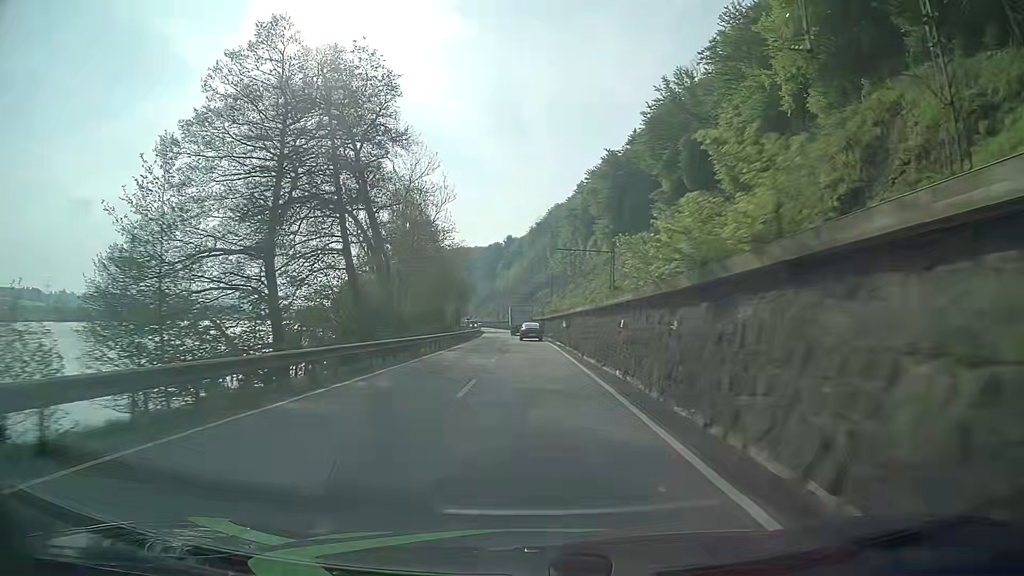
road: primary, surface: asphalt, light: Day
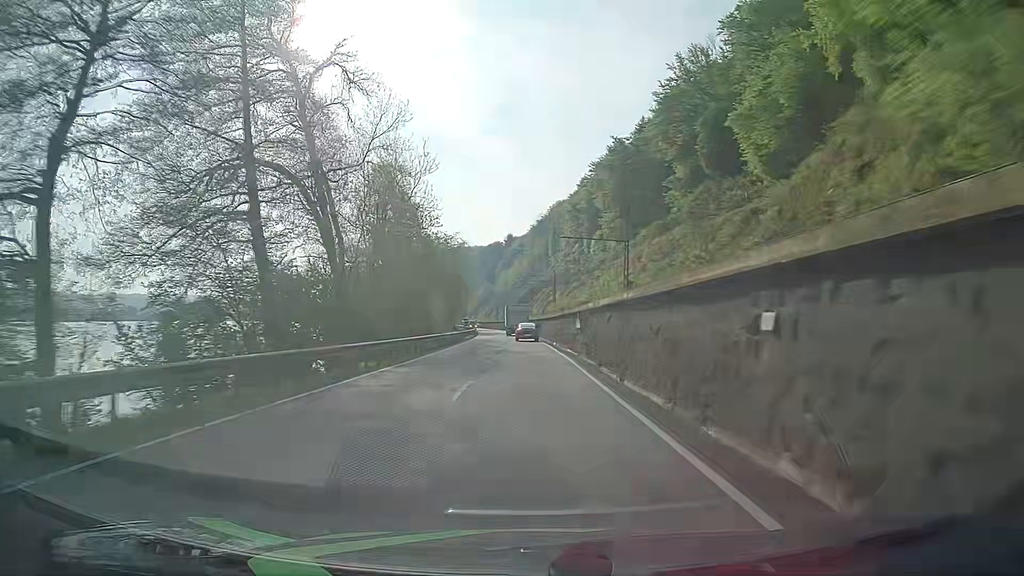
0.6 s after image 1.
(0.0, +12.5) m; 0°
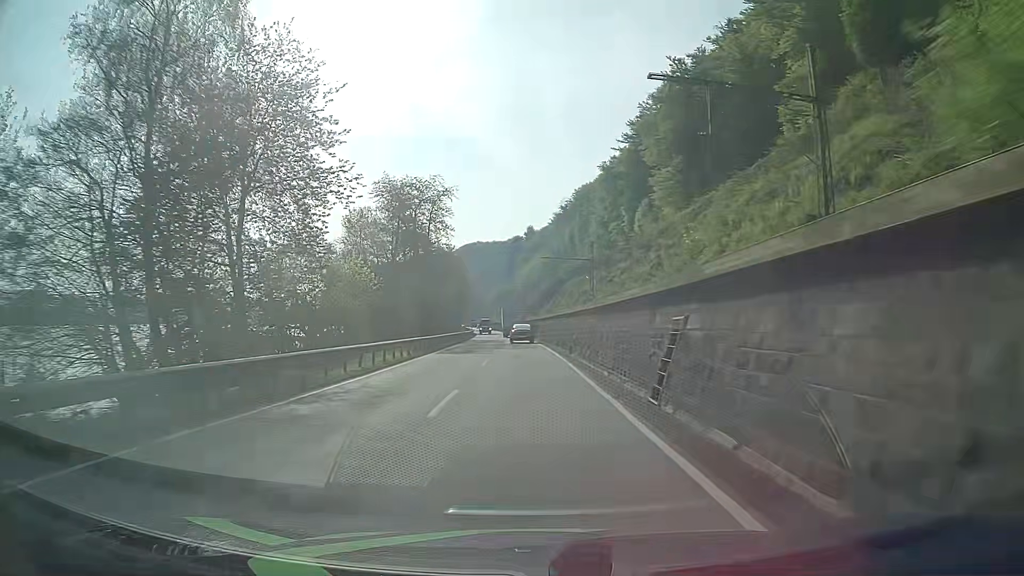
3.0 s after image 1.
(-0.6, +49.9) m; -2°
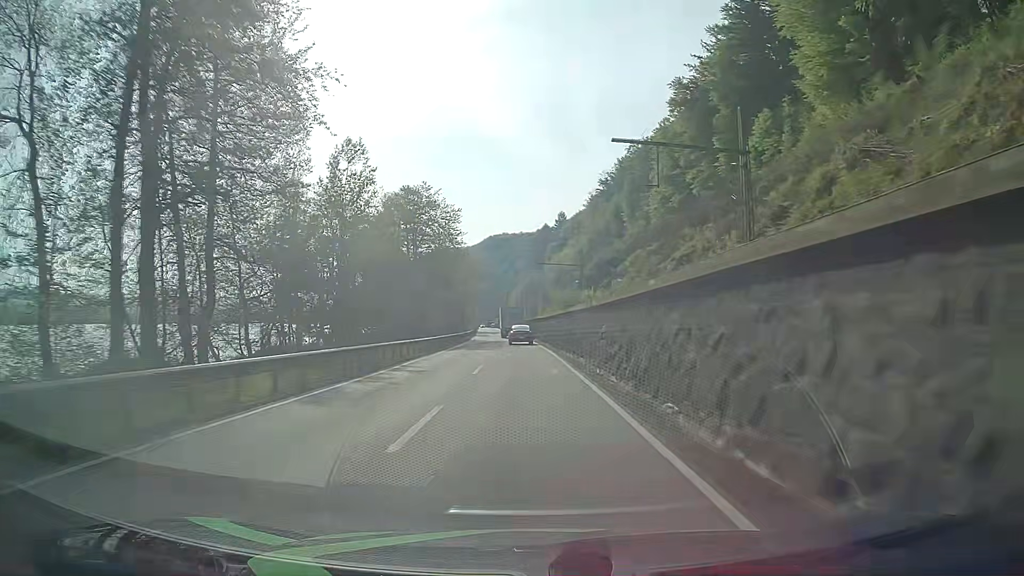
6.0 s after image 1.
(-1.7, +62.4) m; -3°
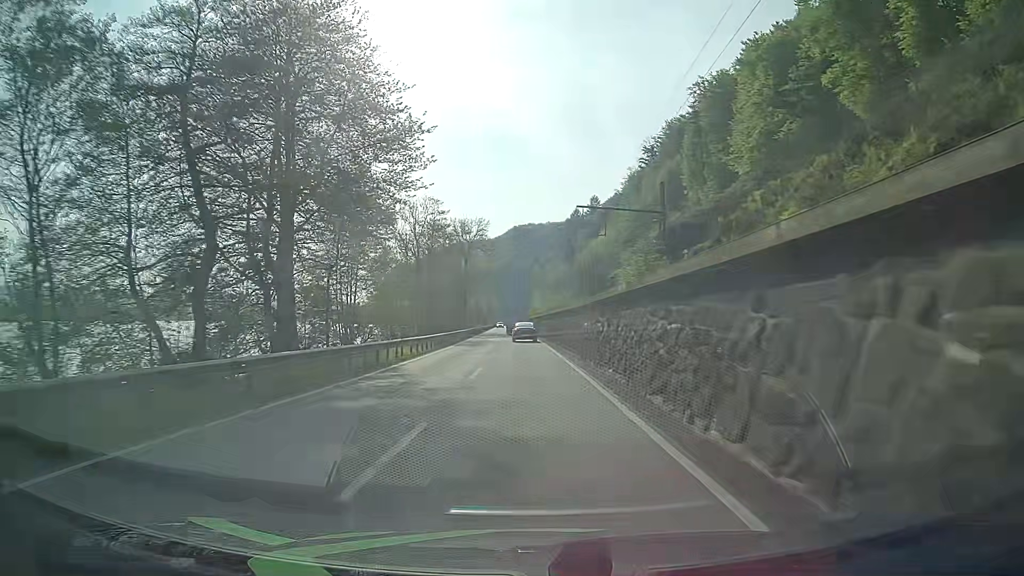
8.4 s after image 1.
(-1.0, +50.1) m; -2°
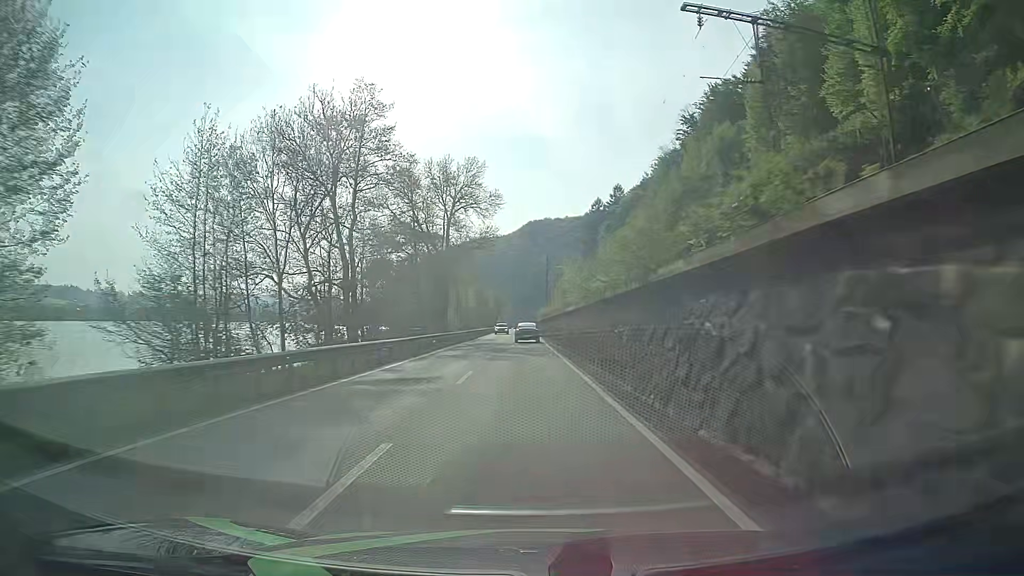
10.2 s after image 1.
(-0.5, +37.6) m; -1°
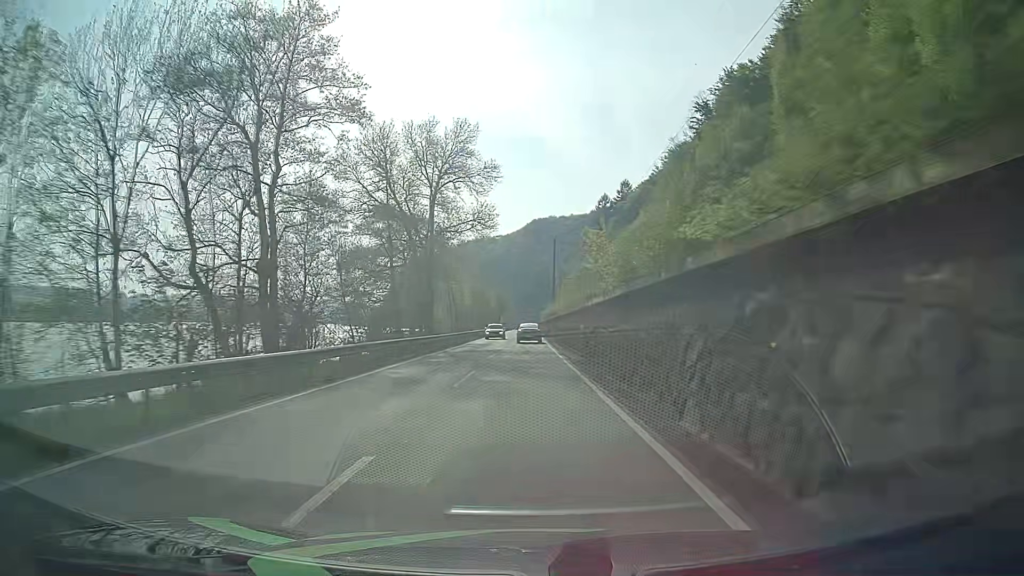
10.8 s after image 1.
(0.0, +12.5) m; 0°
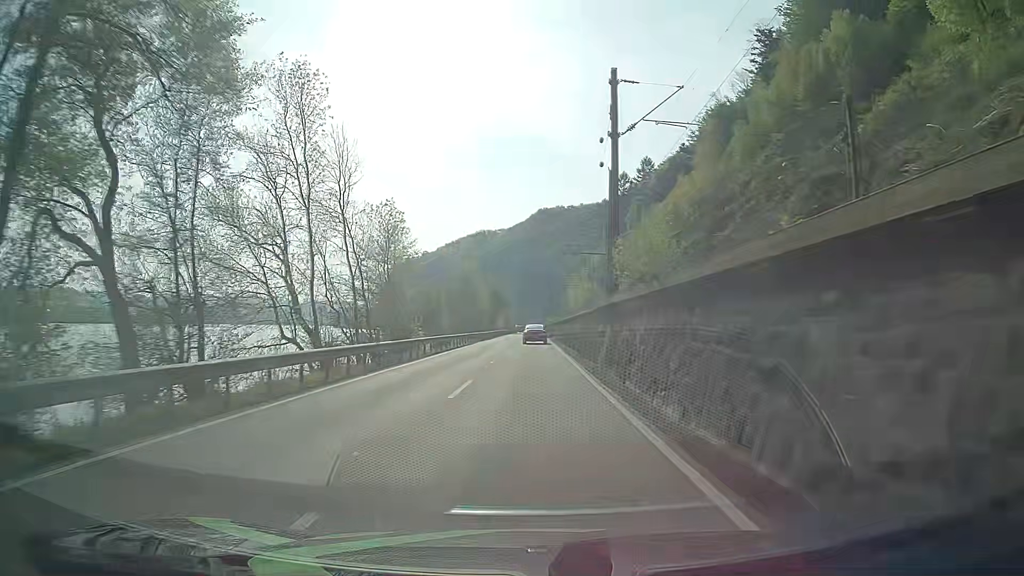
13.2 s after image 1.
(-0.4, +50.0) m; -1°
(0, +10) (0, +20) (0, +30) (0, +40) (0, +50) (+1, +60) (+1, +70) (+1, +80) (+1, +90) (+1, +100) m
